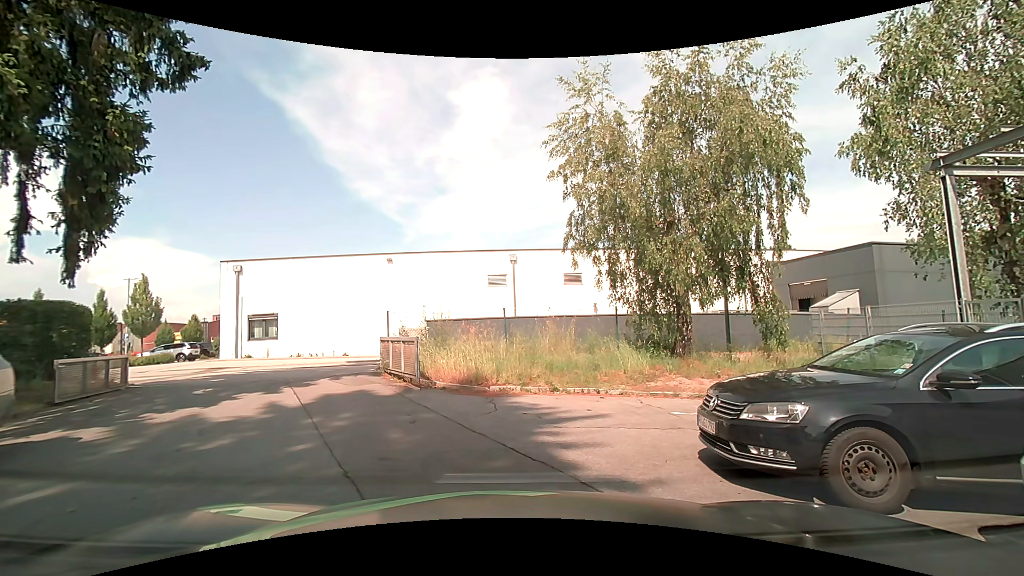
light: Day
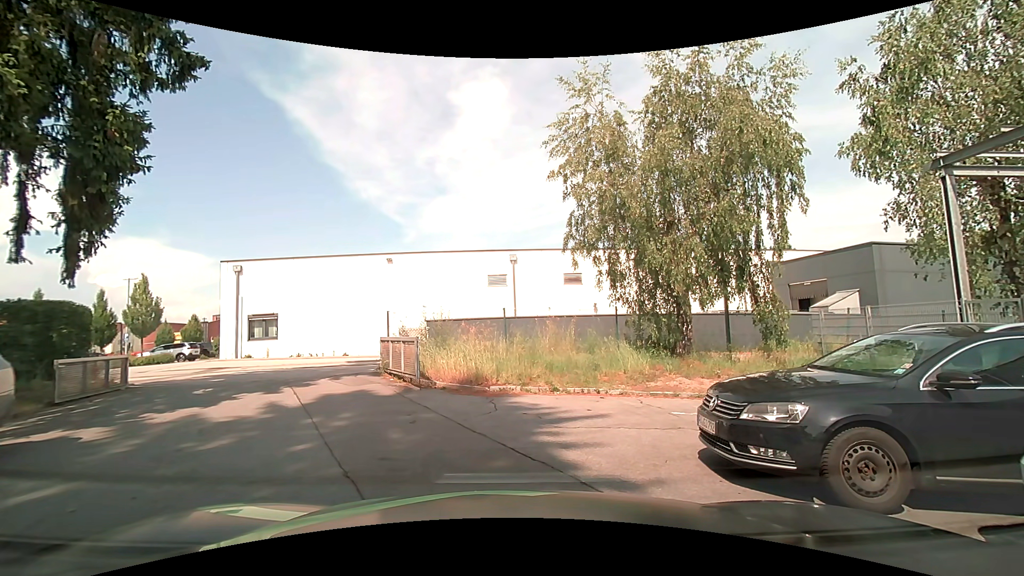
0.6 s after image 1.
(0.0, 0.0) m; 0°
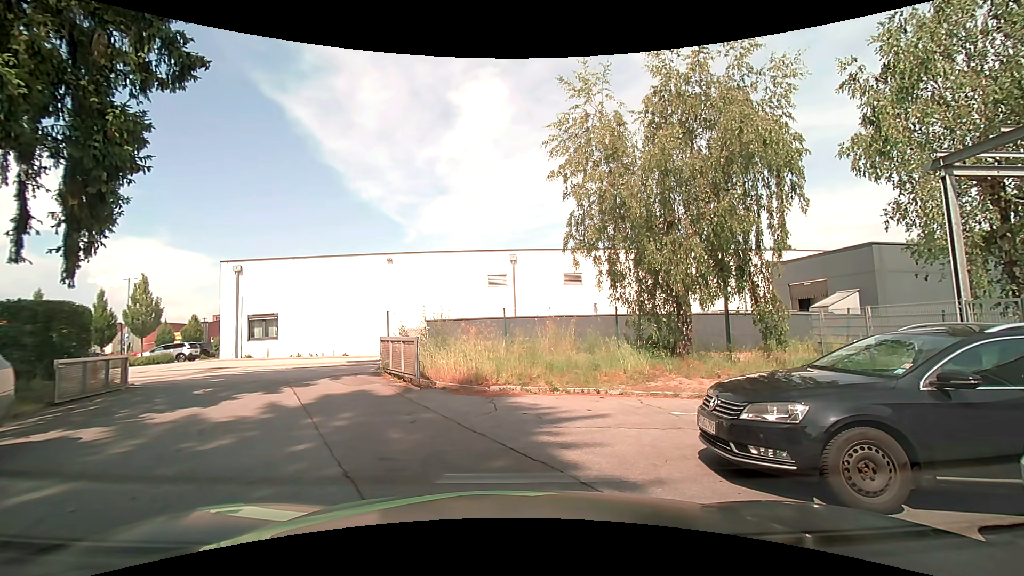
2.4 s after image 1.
(0.0, 0.0) m; 0°
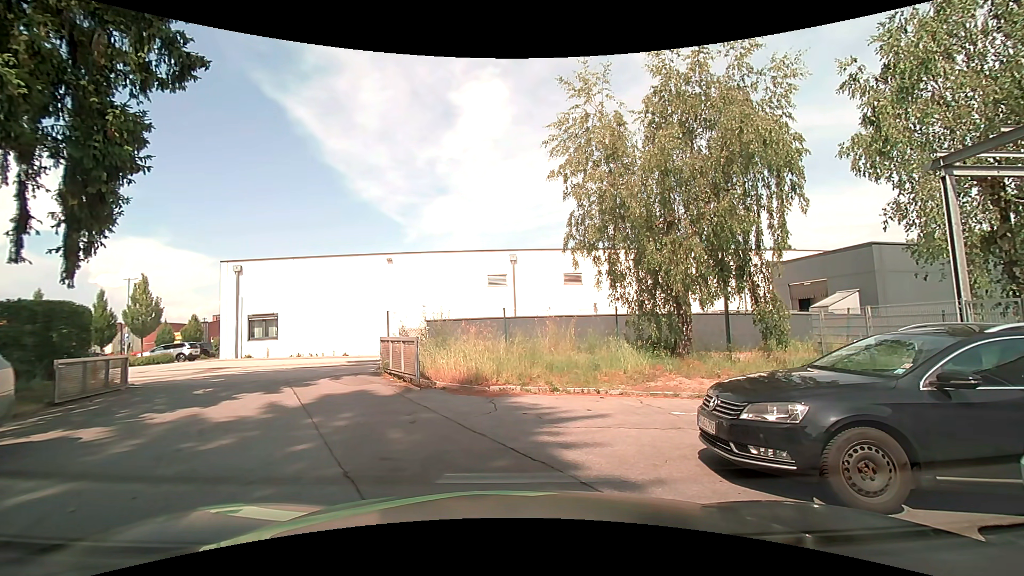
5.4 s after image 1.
(0.0, 0.0) m; 0°
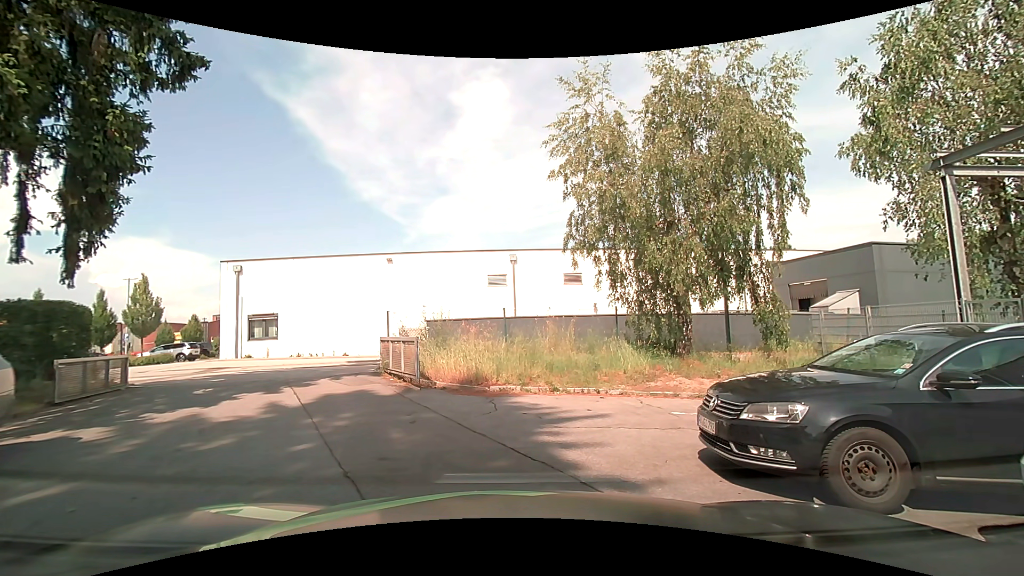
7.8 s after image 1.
(0.0, 0.0) m; 0°
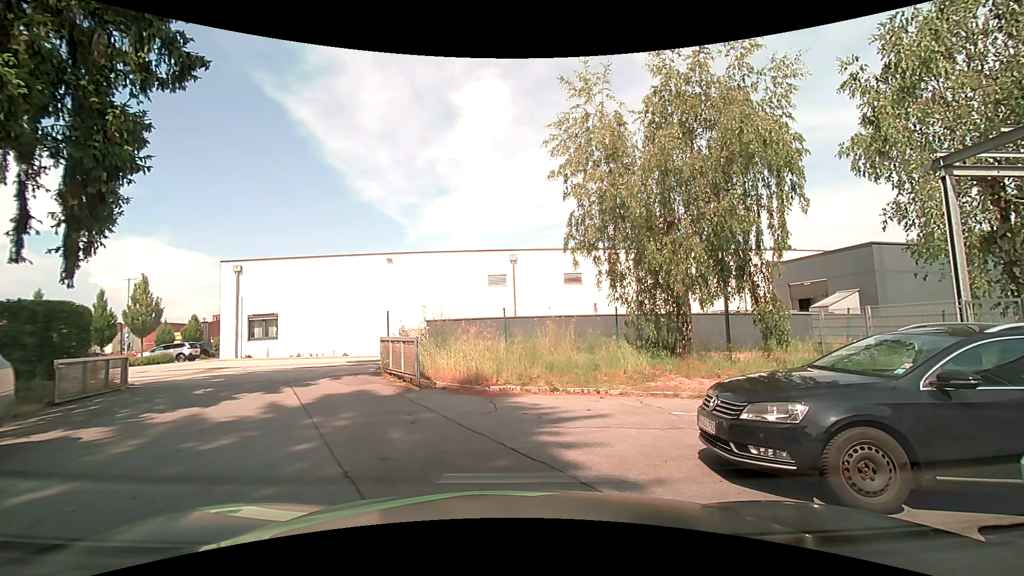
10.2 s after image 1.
(0.0, 0.0) m; 0°
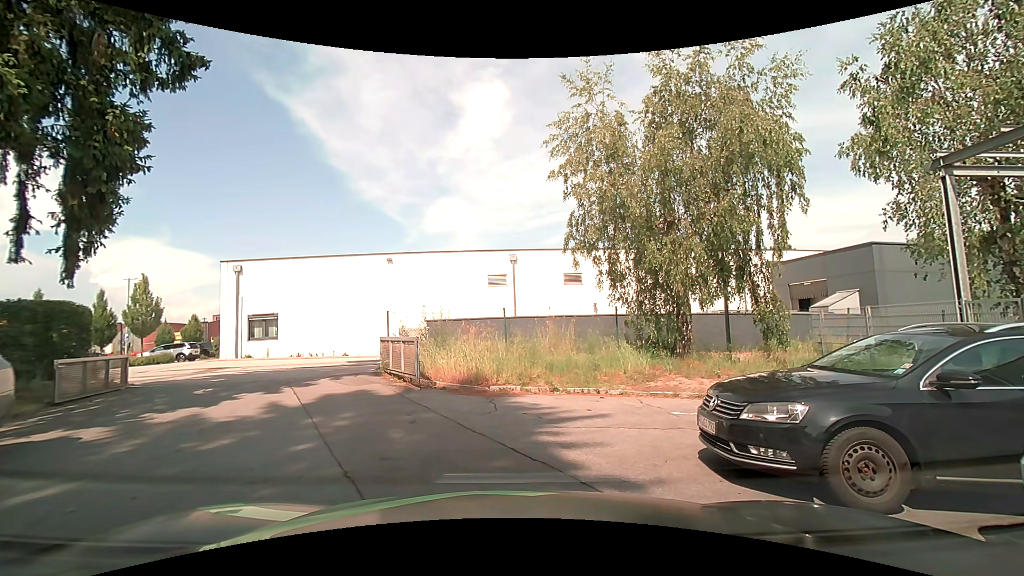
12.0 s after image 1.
(0.0, 0.0) m; 0°
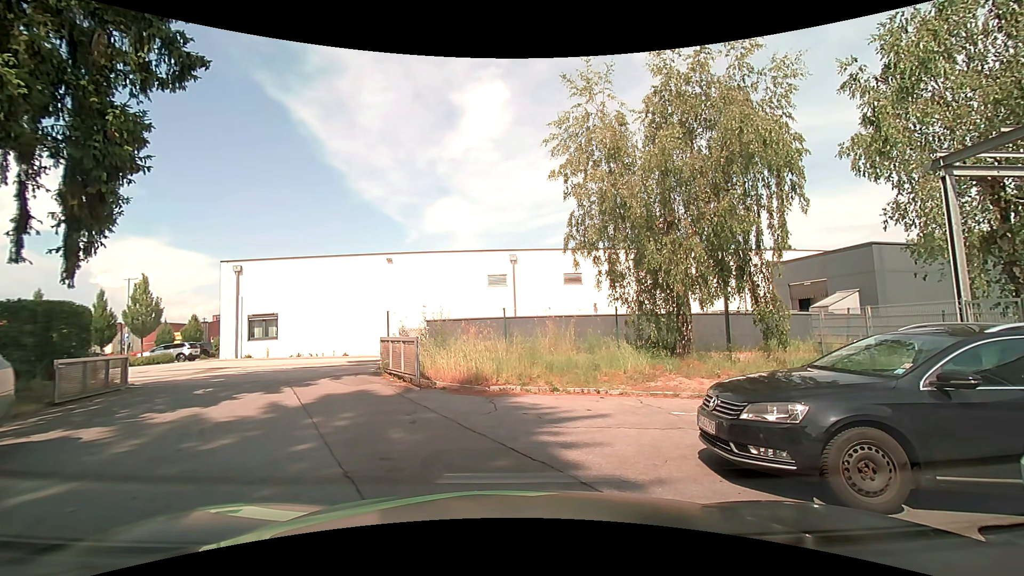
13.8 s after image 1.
(0.0, 0.0) m; 0°
